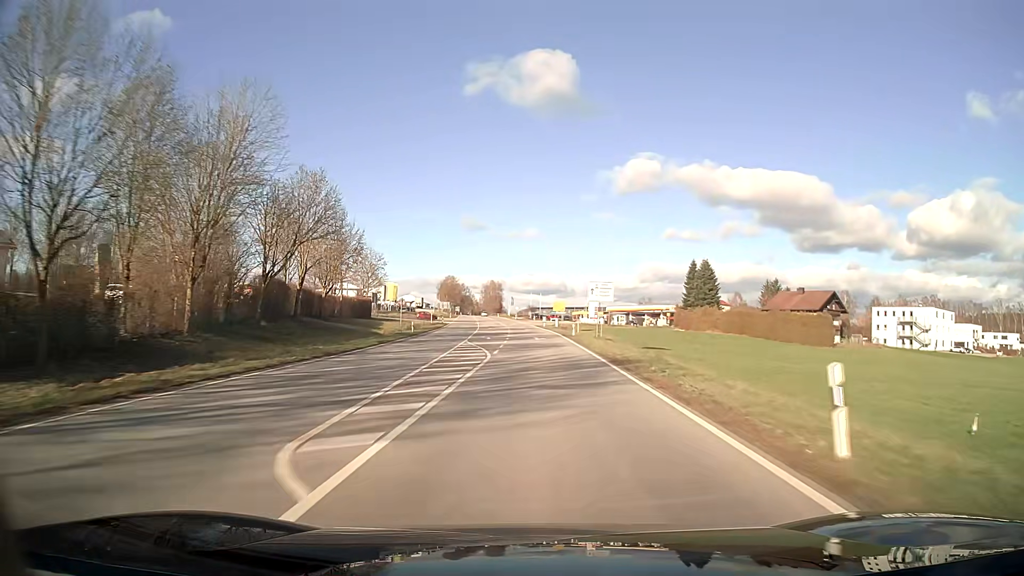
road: secondary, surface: asphalt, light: Day
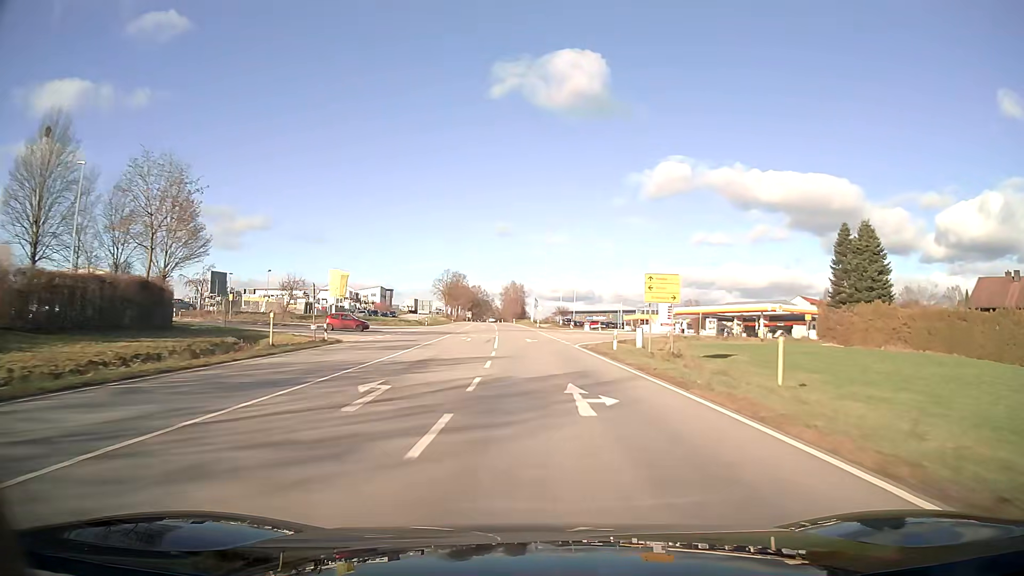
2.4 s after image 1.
(-1.1, +62.2) m; -2°
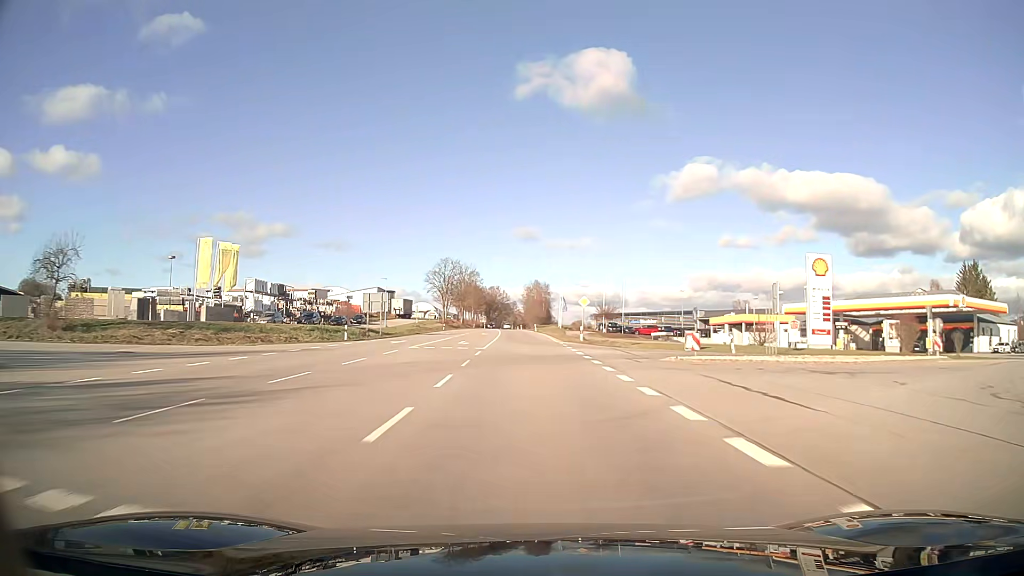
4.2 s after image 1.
(-0.9, +46.9) m; -2°
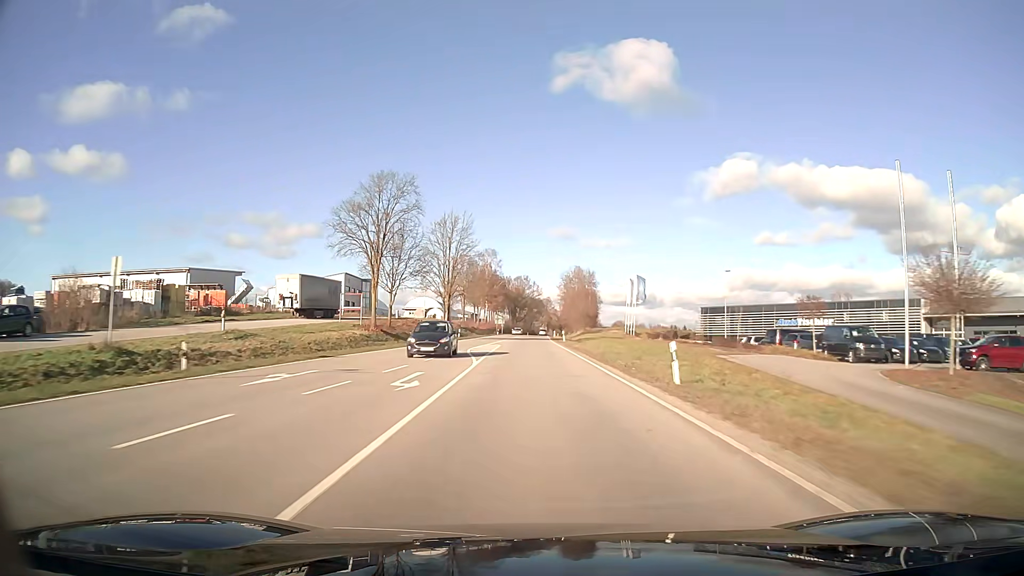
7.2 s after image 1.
(-2.1, +78.4) m; -3°
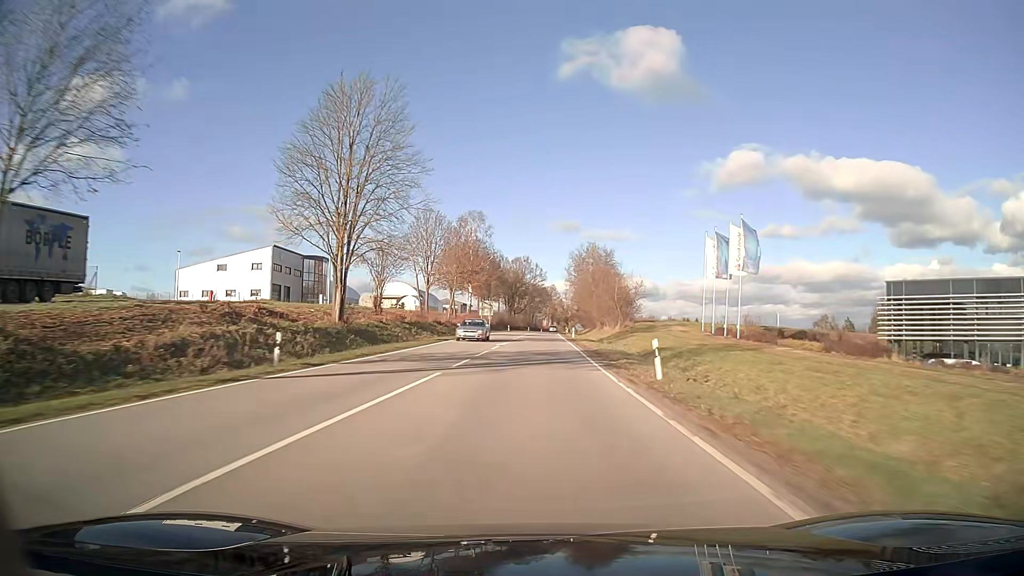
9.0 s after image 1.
(-0.1, +47.3) m; 0°
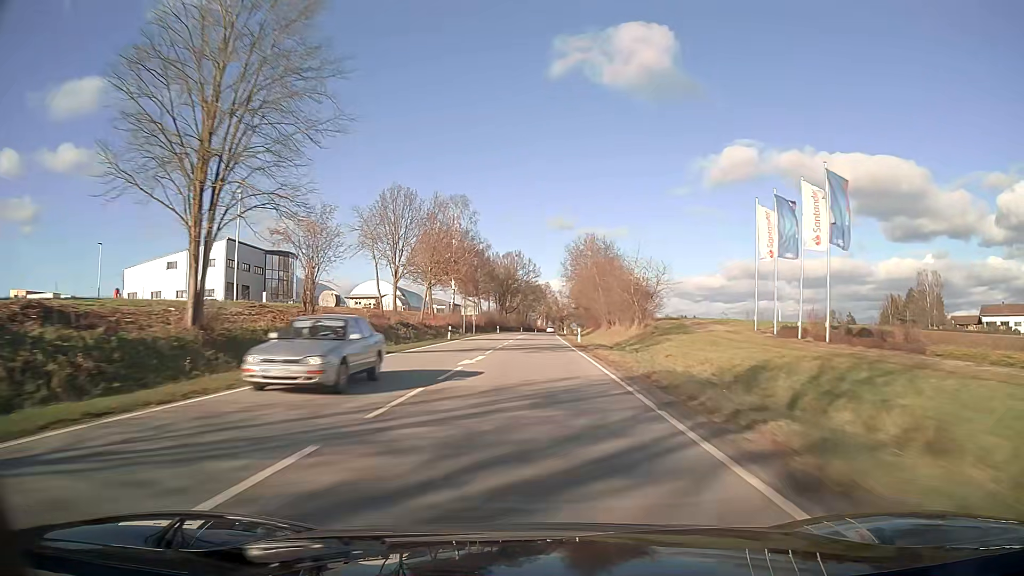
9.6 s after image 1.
(+0.1, +15.8) m; 0°
